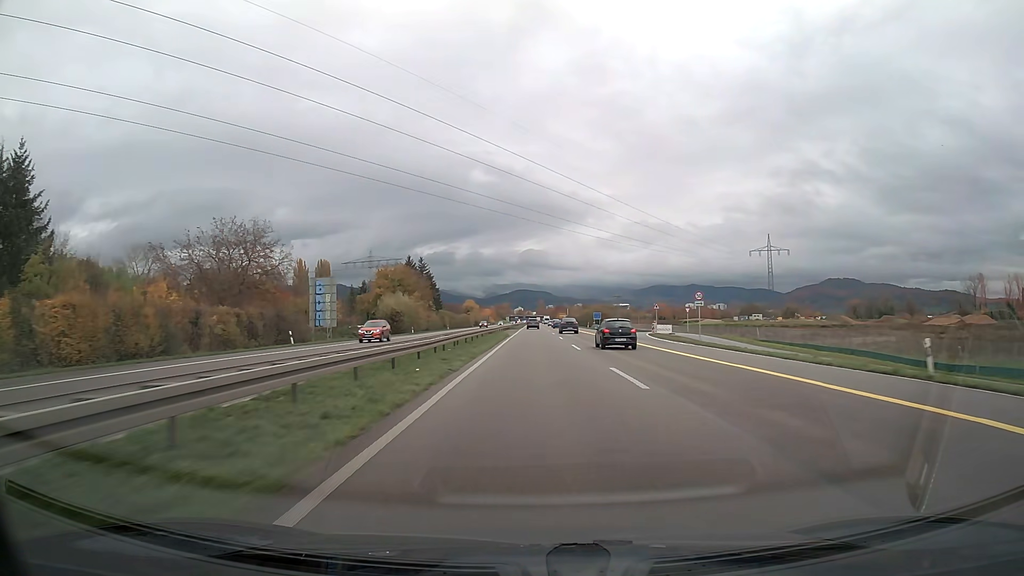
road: trunk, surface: asphalt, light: Day
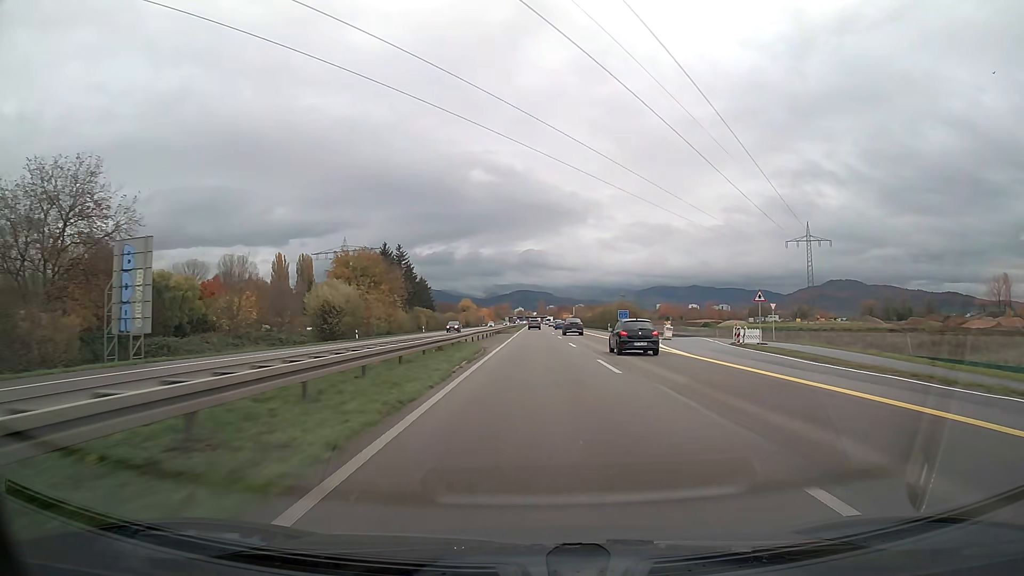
(0.0, +31.4) m; 0°
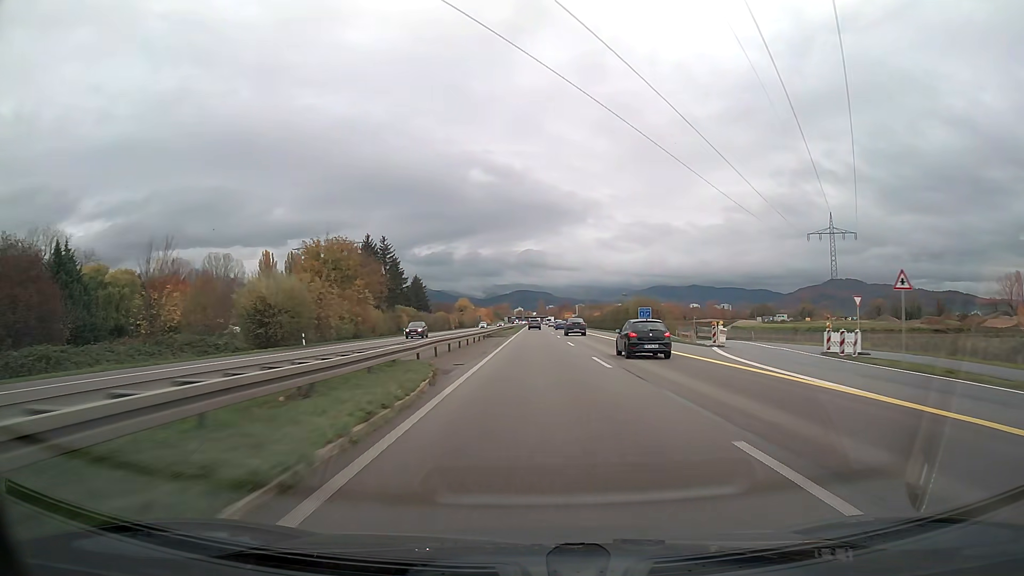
(0.0, +15.7) m; 0°
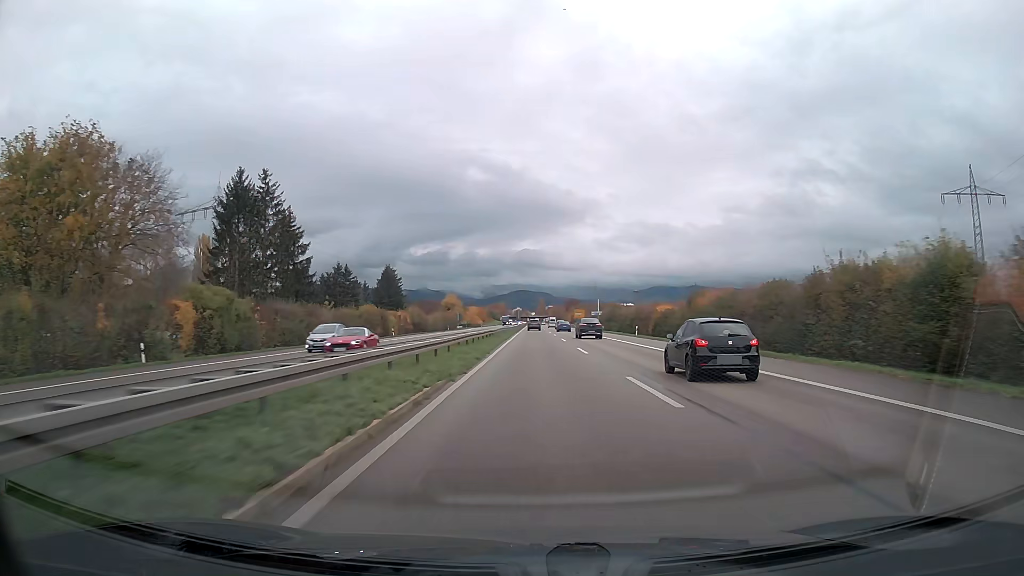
(0.0, +62.4) m; 0°
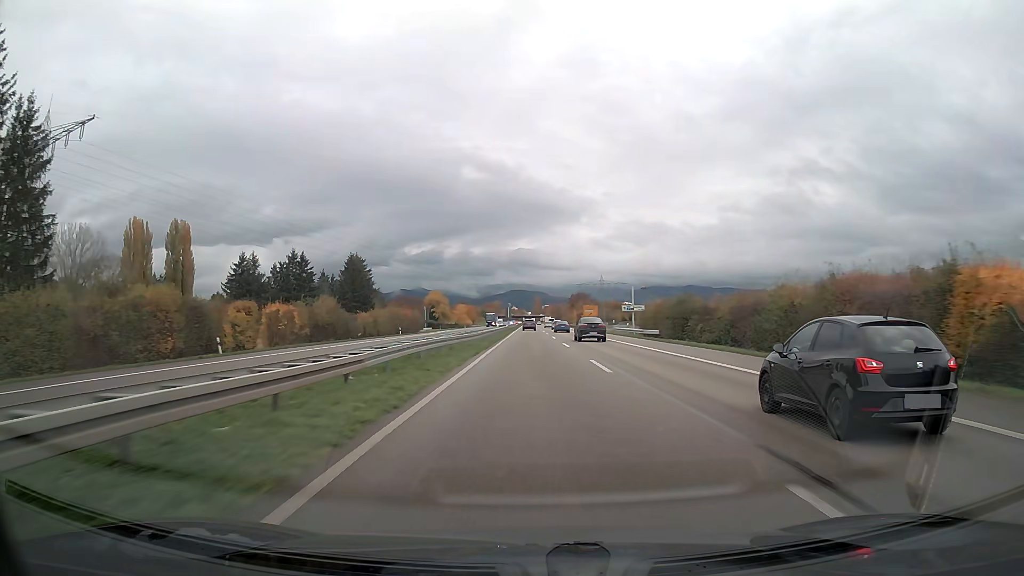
(+0.1, +46.5) m; 0°
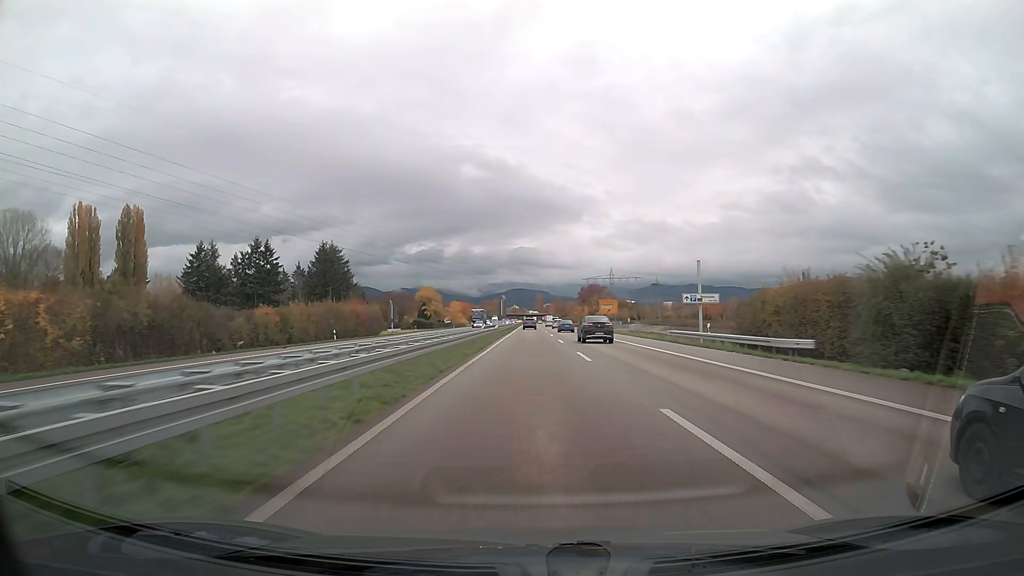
(0.0, +30.9) m; 0°
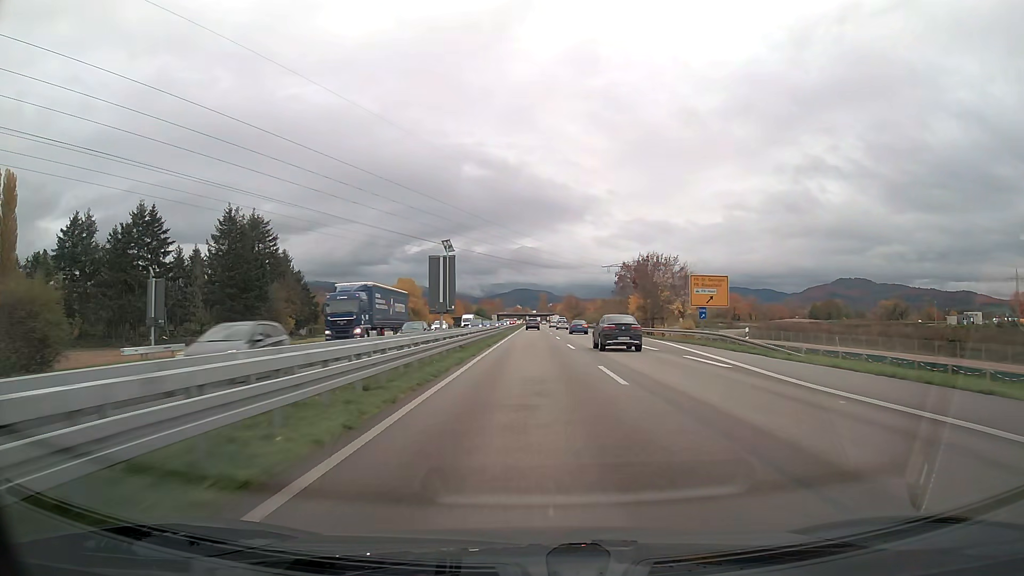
(-0.2, +61.6) m; 0°
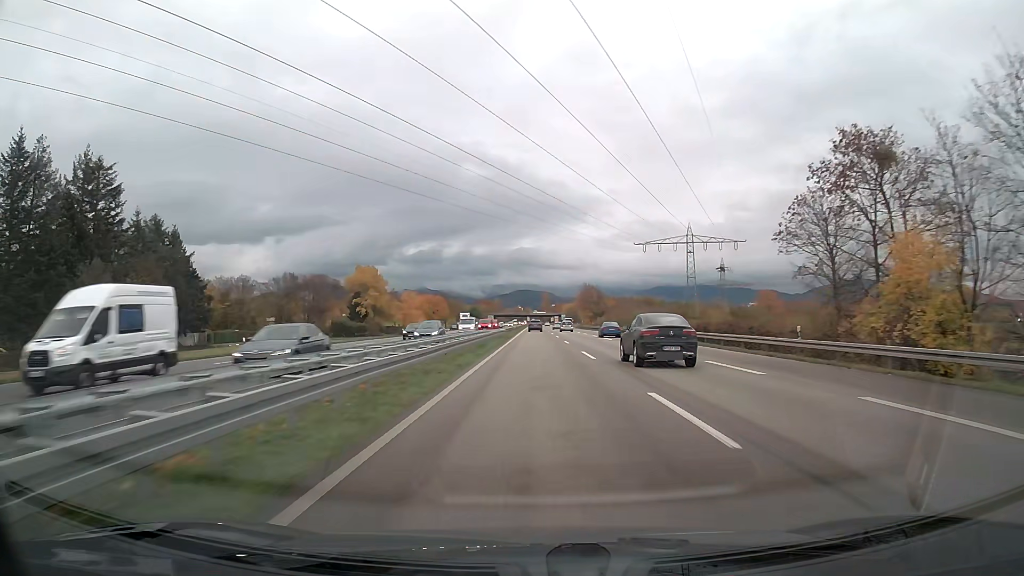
(-0.1, +61.4) m; 0°
(0, +10) (0, +20) (0, +30) (0, +40) (0, +50) (0, +60) (0, +70) (0, +80) (0, +90) (0, +100) m
